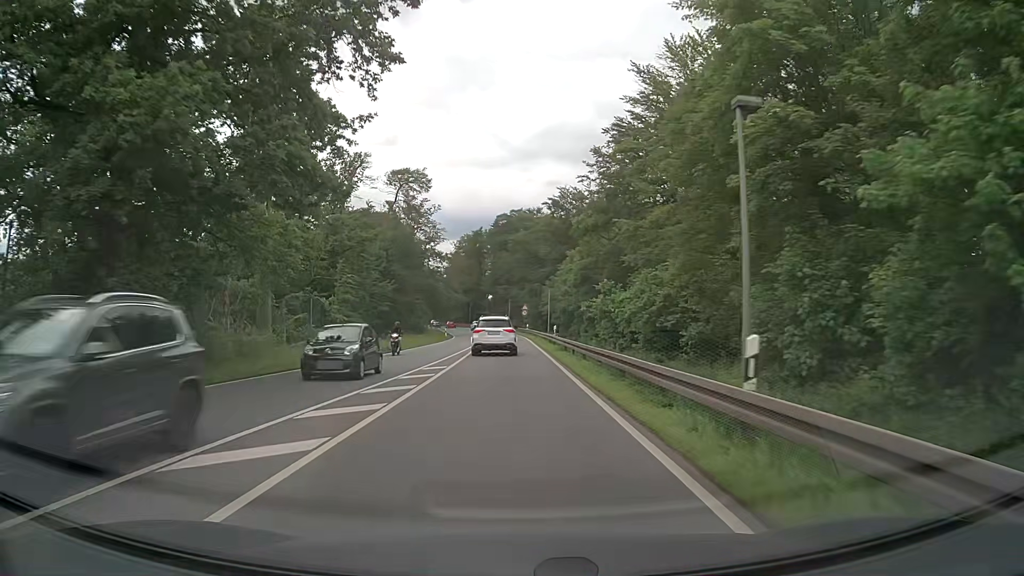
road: primary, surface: asphalt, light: Day
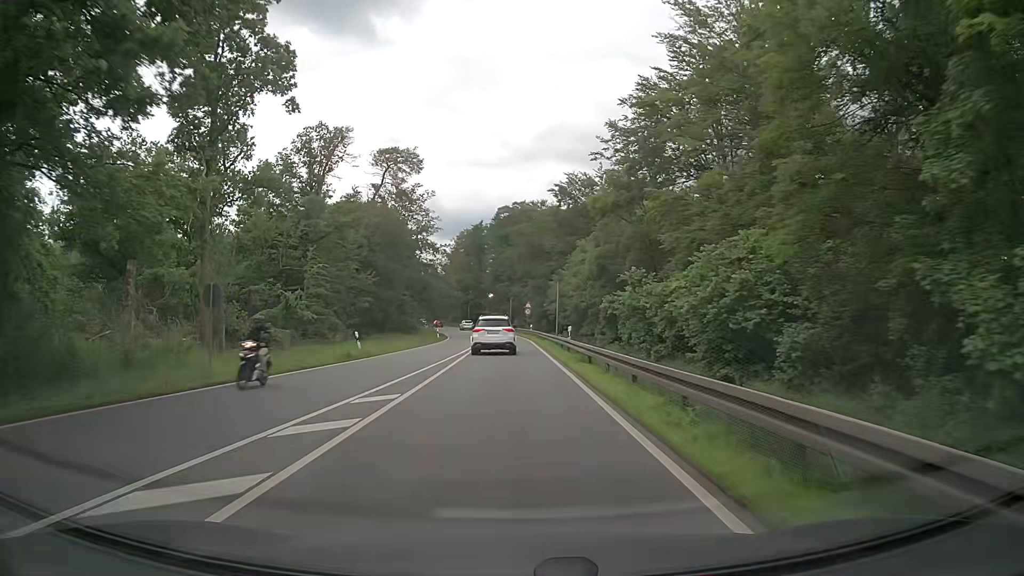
(0.0, +9.5) m; 0°
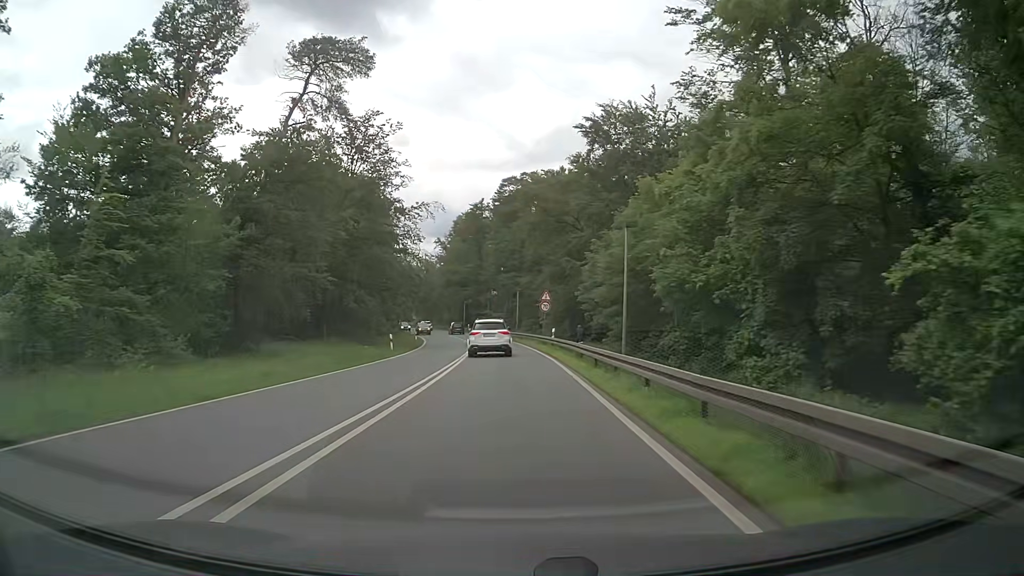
(-0.2, +28.7) m; -1°
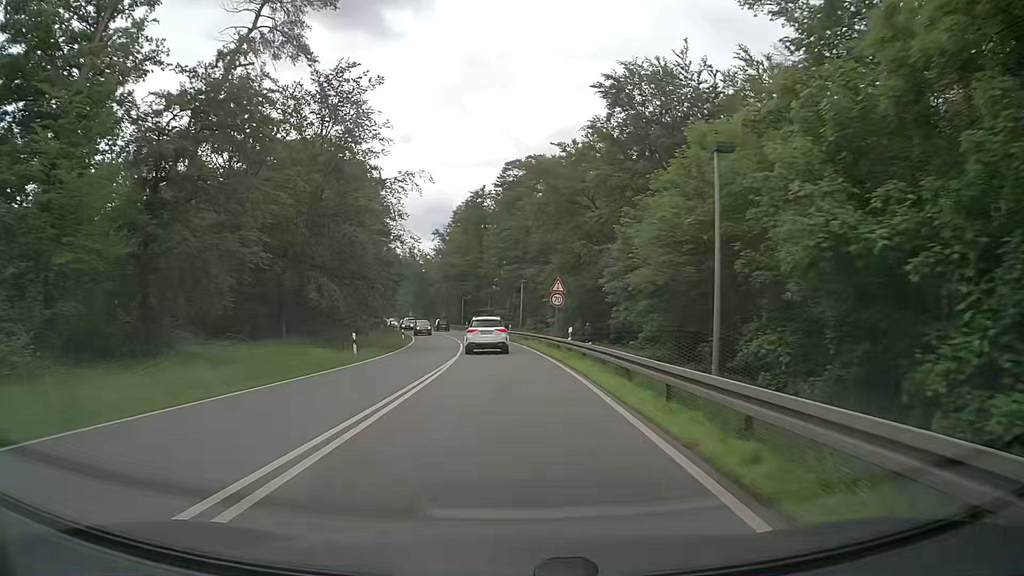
(0.0, +9.7) m; 0°
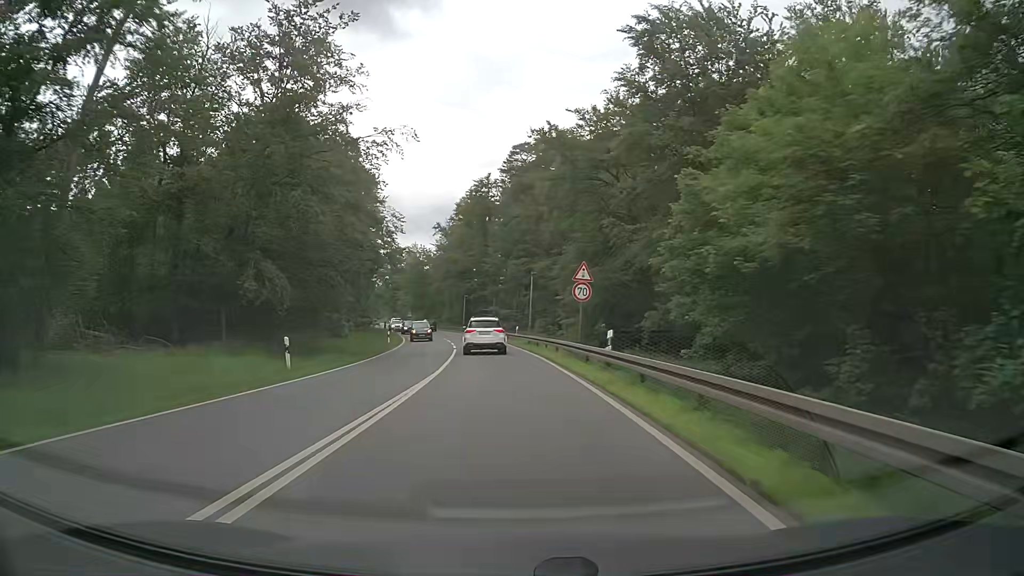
(-0.1, +9.8) m; -1°
